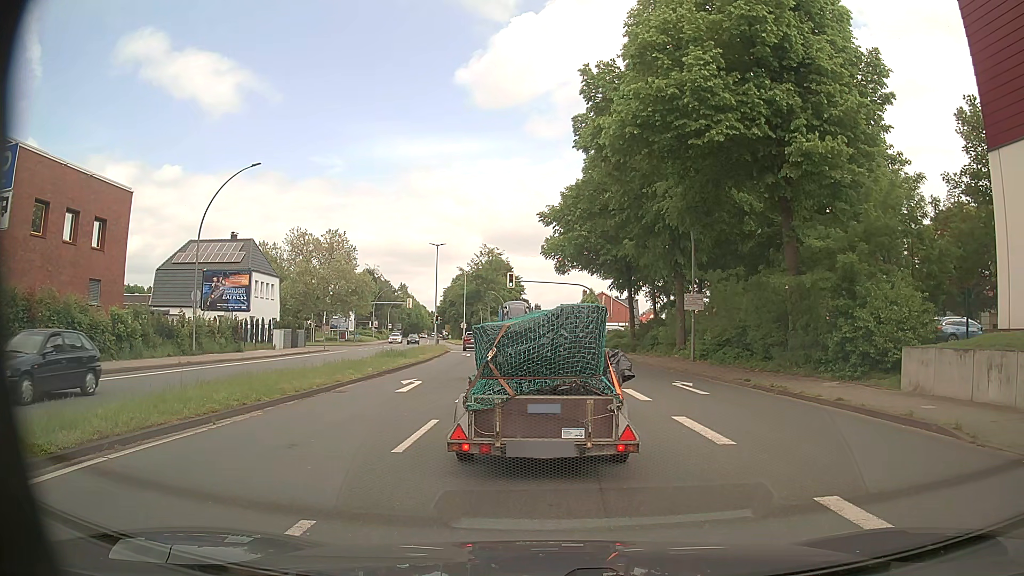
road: primary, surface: asphalt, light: Day
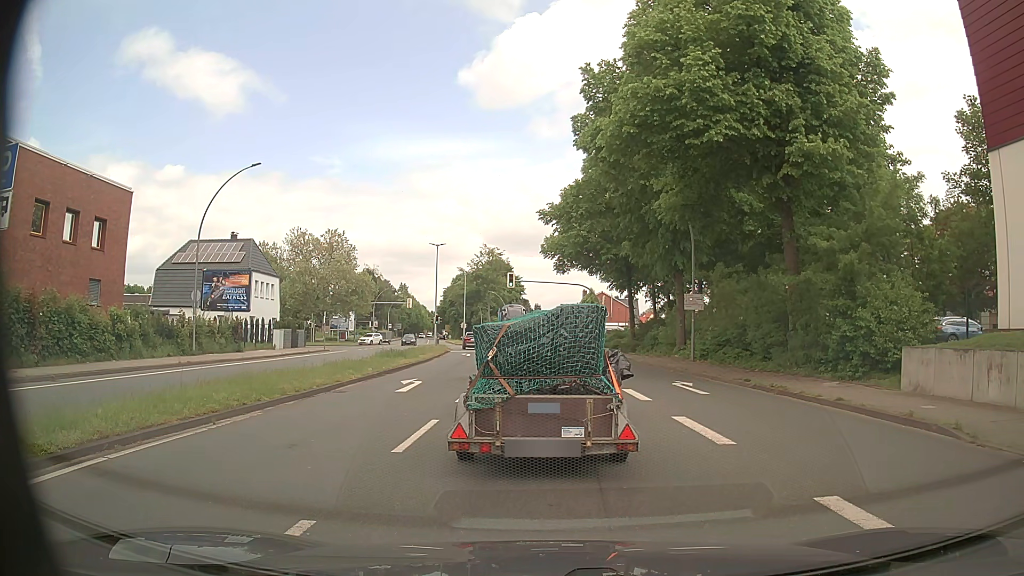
(0.0, 0.0) m; 0°
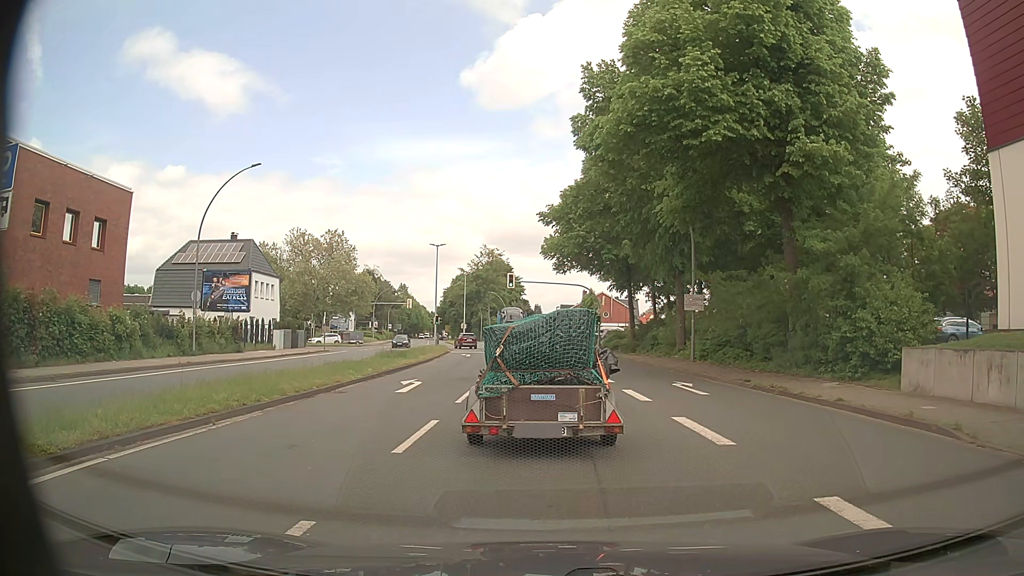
(0.0, 0.0) m; 0°
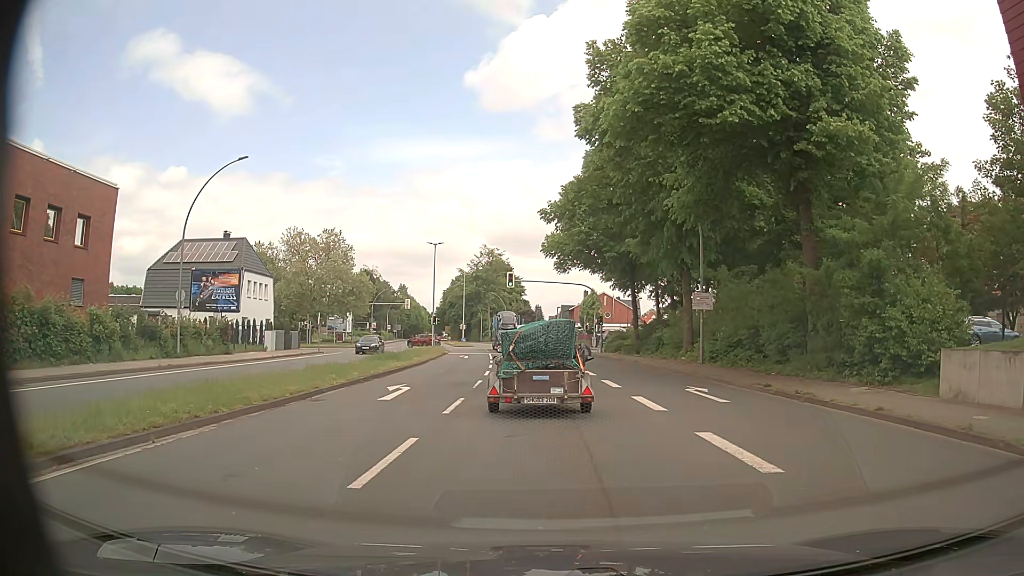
(-0.1, +1.9) m; -1°
(-1, +10) (-1, +20) (-2, +30) (-3, +40) (-5, +50) (-6, +60) (-8, +70) (-9, +79) (-11, +89) (-13, +99) m
